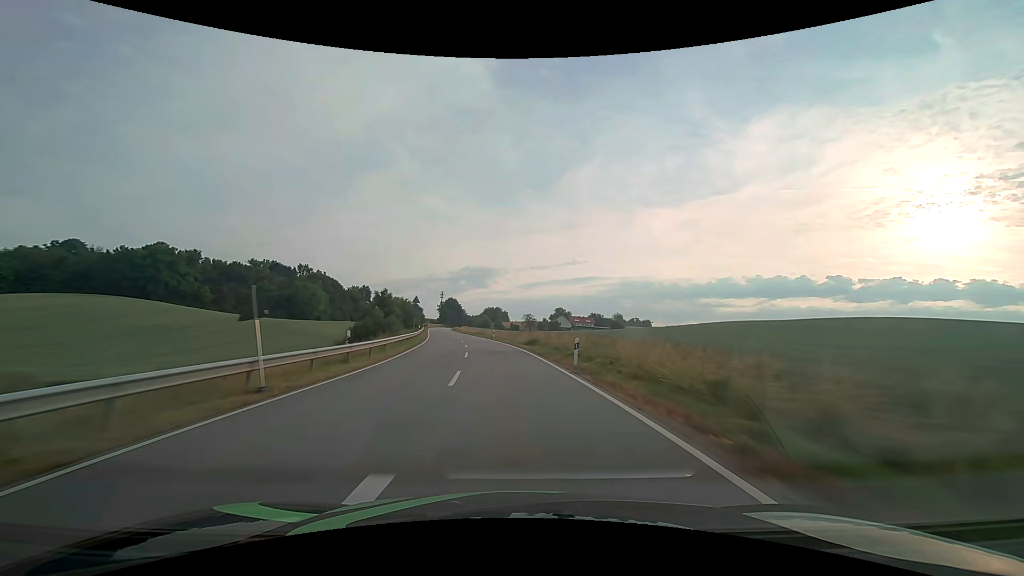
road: secondary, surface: asphalt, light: Day
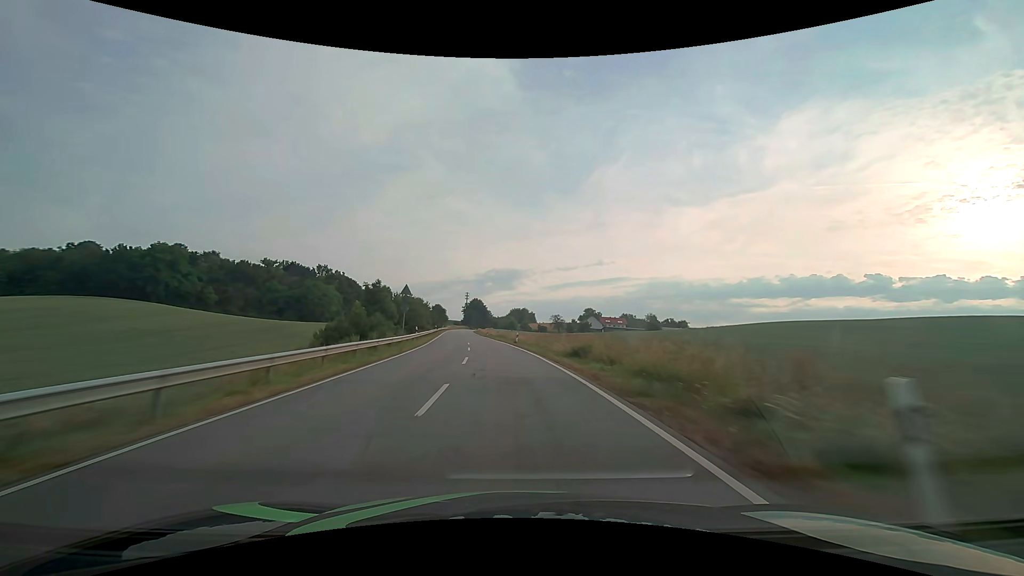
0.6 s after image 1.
(-0.4, +15.3) m; -3°
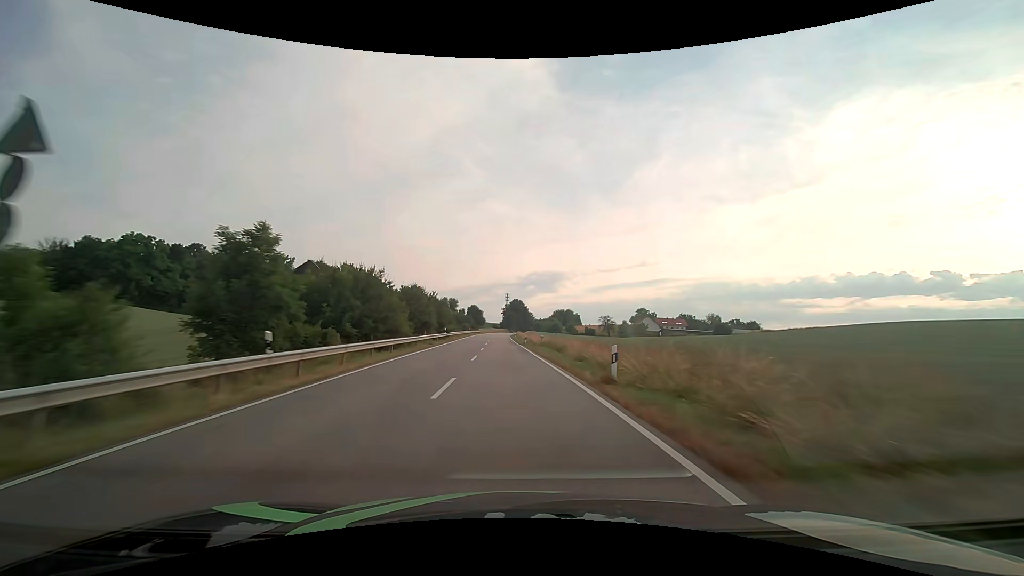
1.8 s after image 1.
(-1.5, +30.7) m; -5°
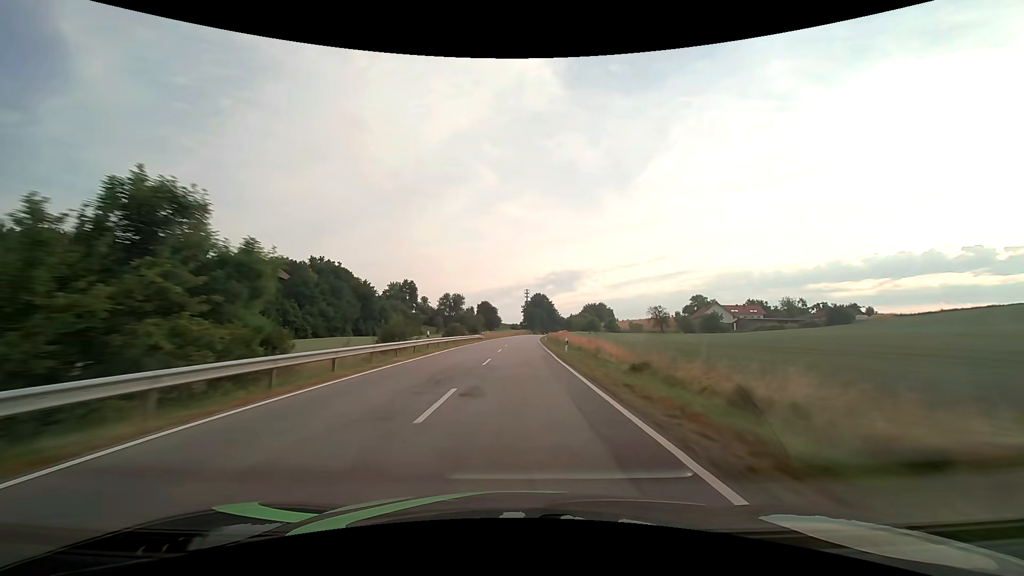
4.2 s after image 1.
(-2.2, +62.9) m; -3°
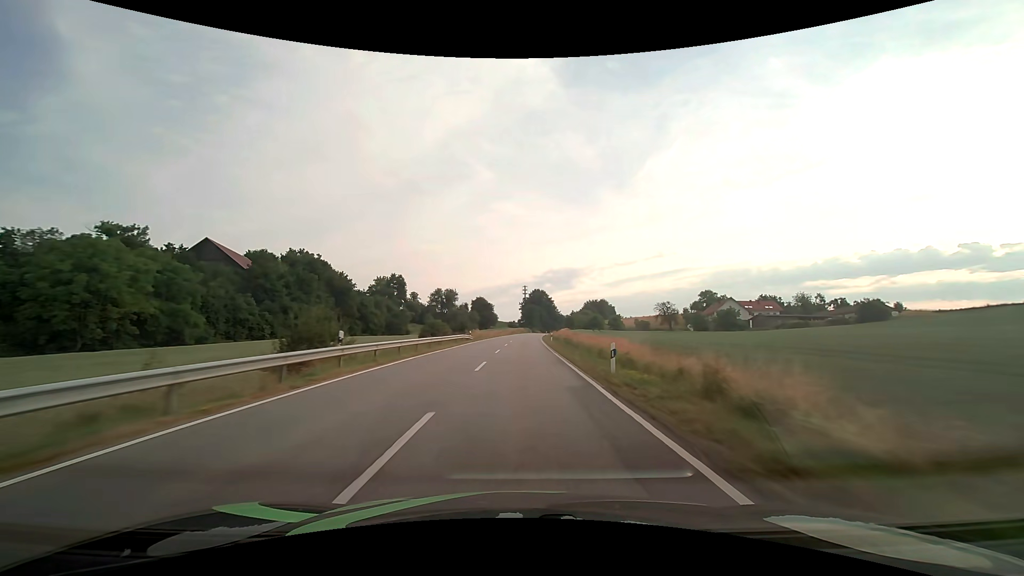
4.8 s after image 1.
(0.0, +15.7) m; 0°
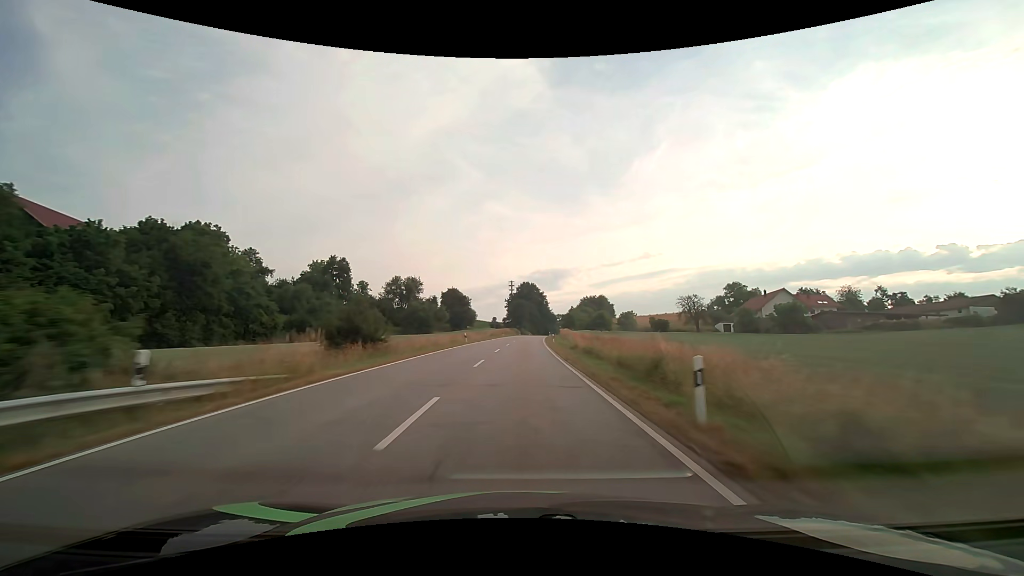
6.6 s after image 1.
(+0.6, +46.1) m; +2°
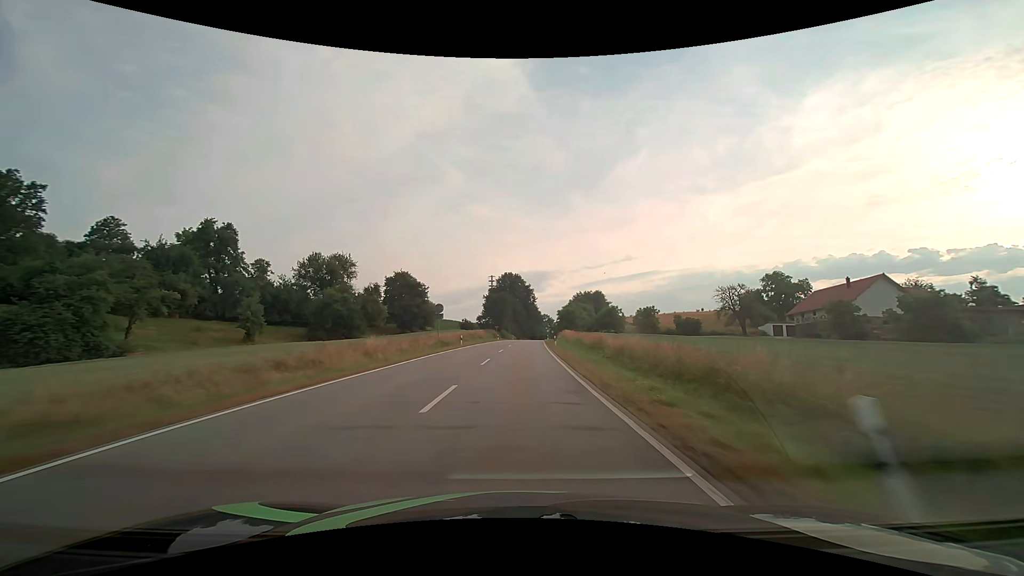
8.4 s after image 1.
(+0.8, +45.6) m; +2°
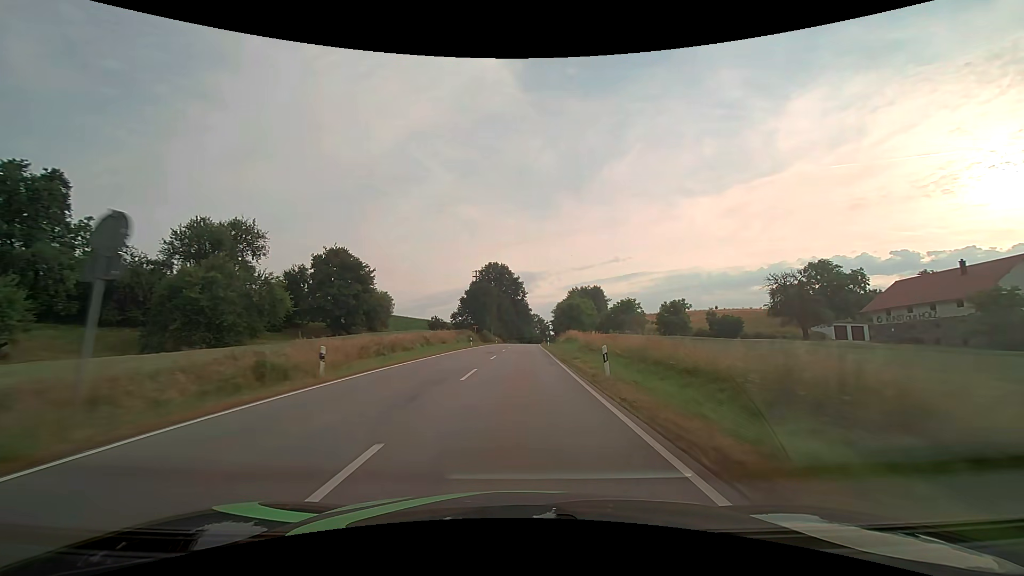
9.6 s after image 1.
(+0.4, +30.5) m; +1°
(0, +10) (0, +20) (0, +30) (0, +40) (+1, +50) (+1, +60) (+1, +70) (+2, +80) (+2, +90) (+3, +100) m
